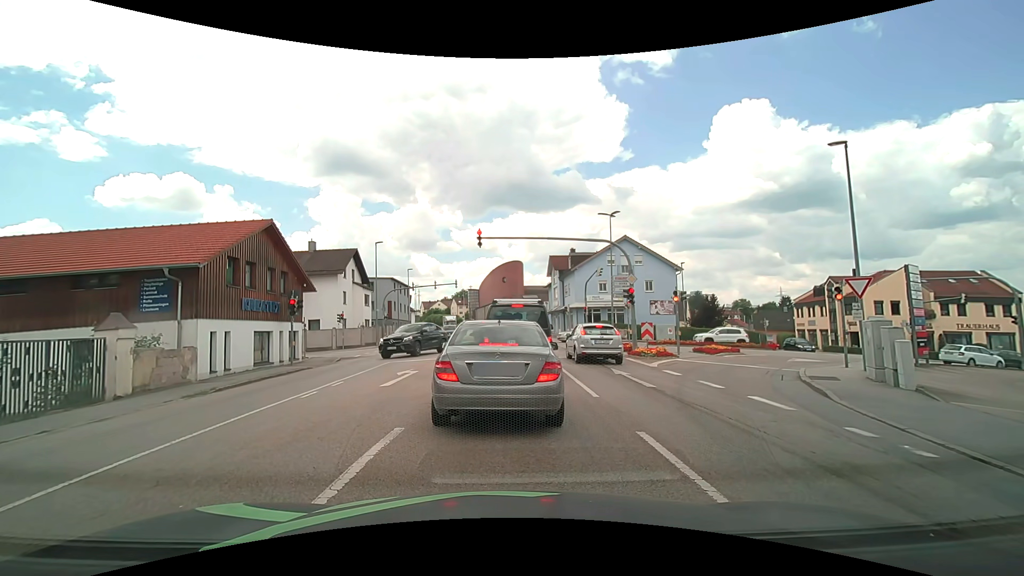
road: tertiary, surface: asphalt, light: Day
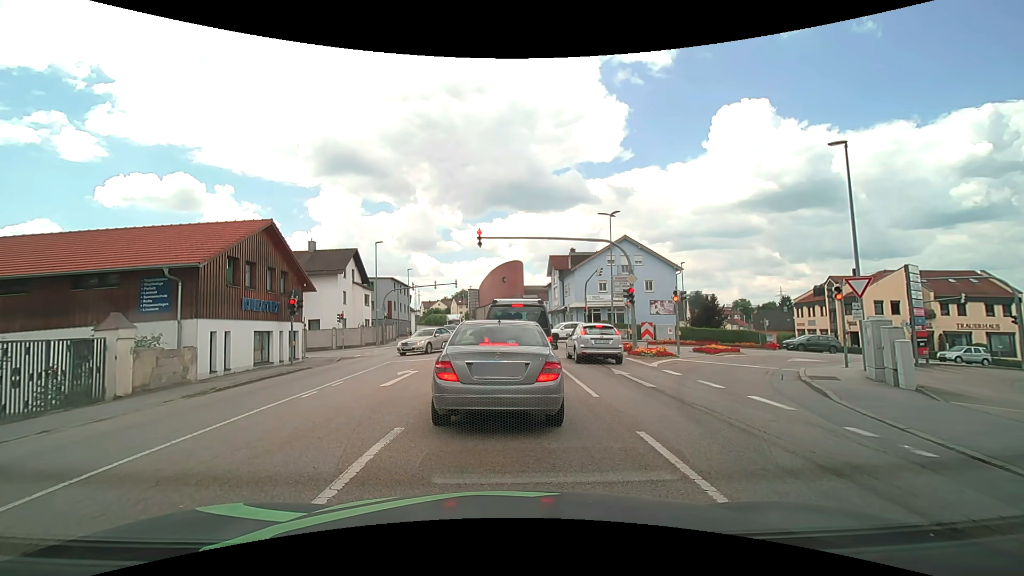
(0.0, 0.0) m; 0°
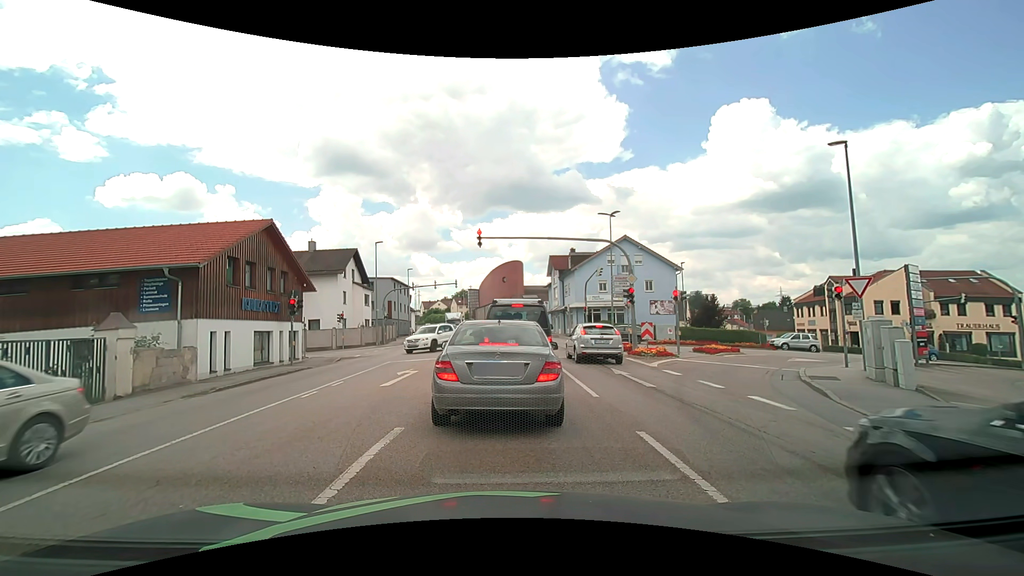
(0.0, 0.0) m; 0°
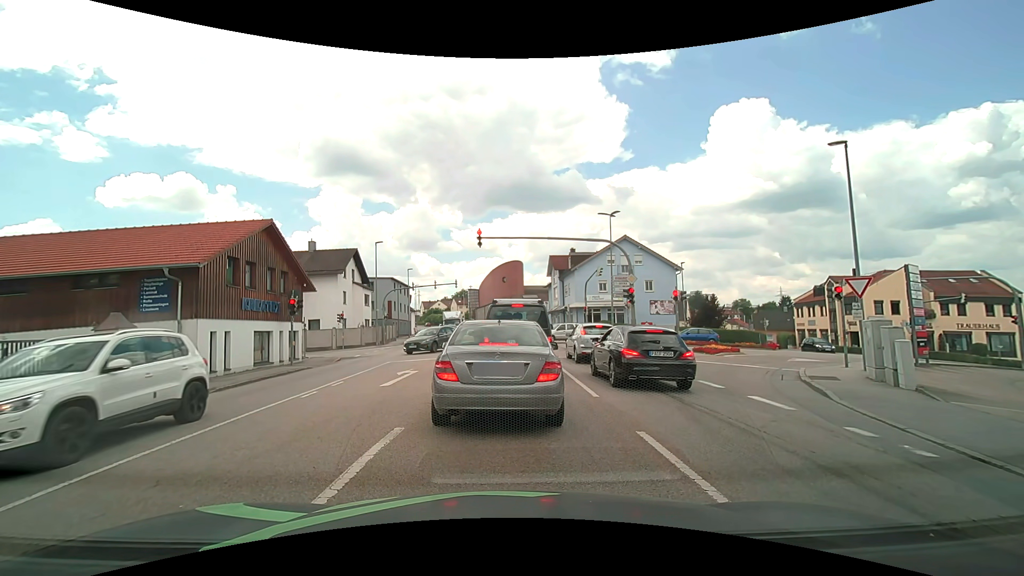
(0.0, 0.0) m; 0°
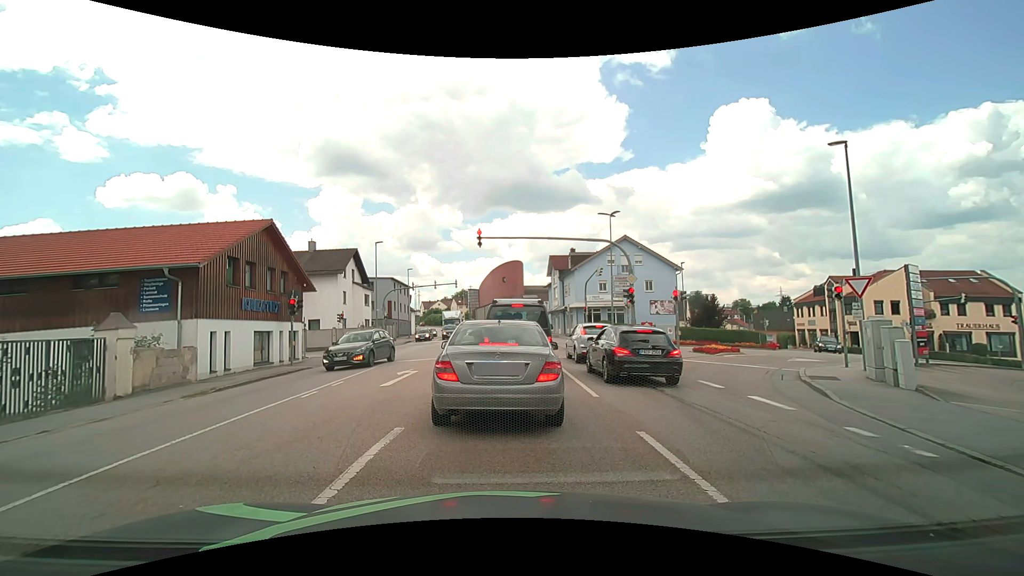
(0.0, 0.0) m; 0°
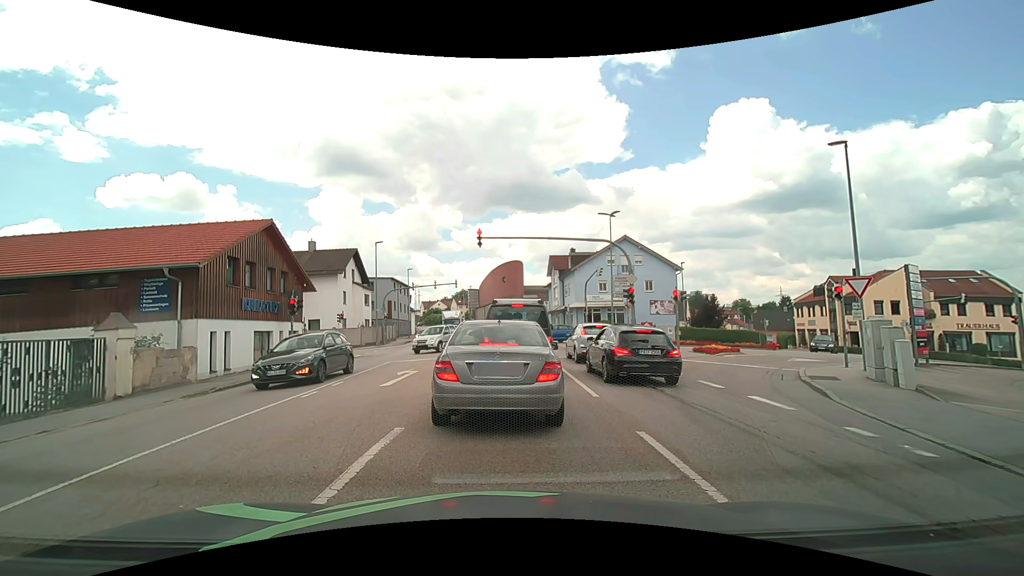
(0.0, 0.0) m; 0°
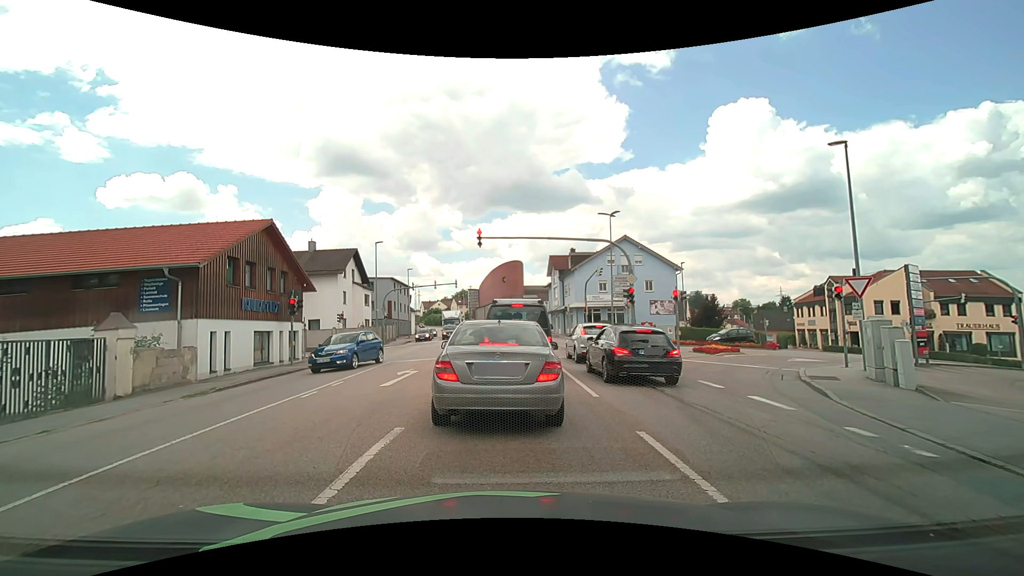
(0.0, 0.0) m; 0°
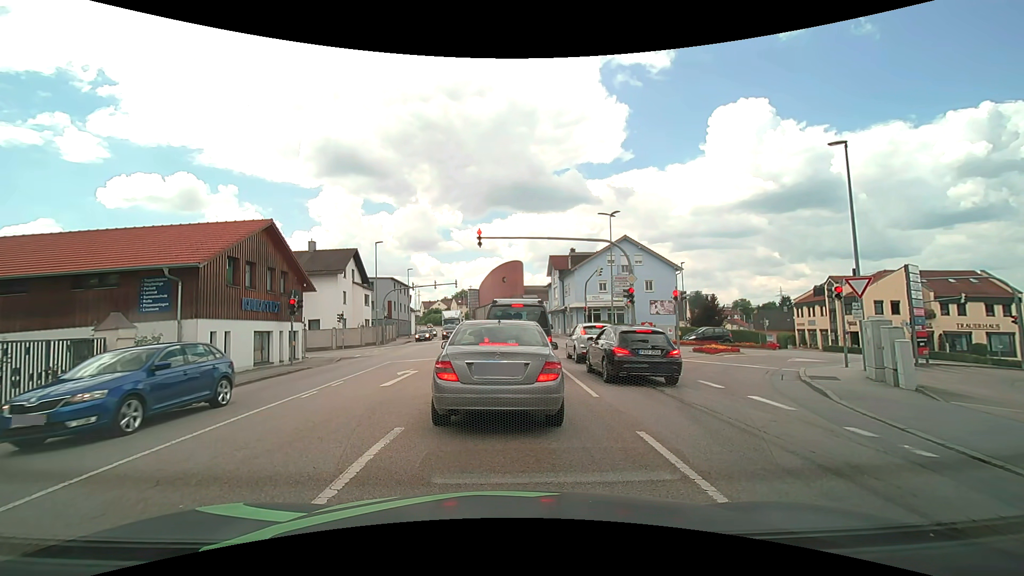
(0.0, 0.0) m; 0°
